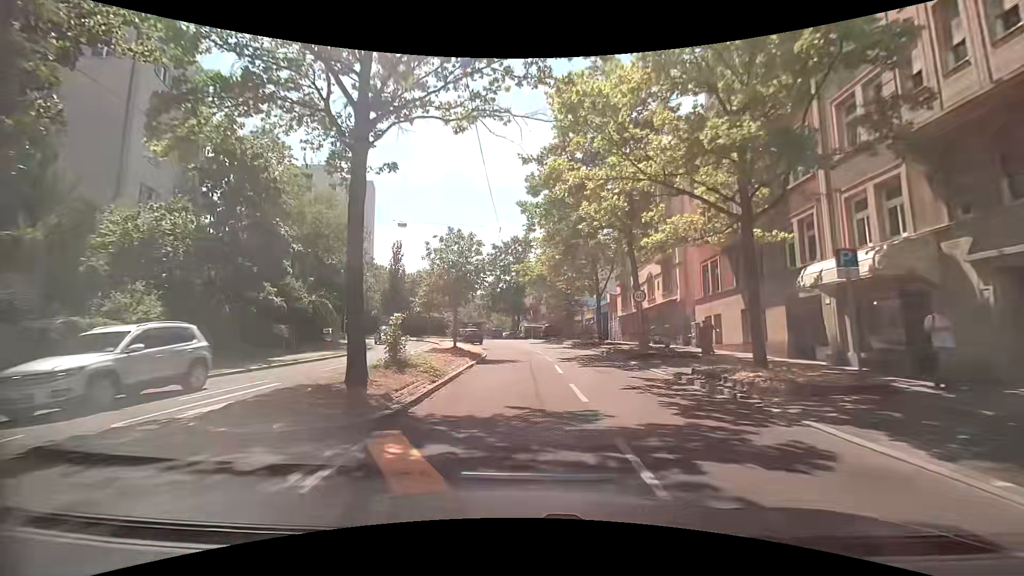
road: secondary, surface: asphalt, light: Day
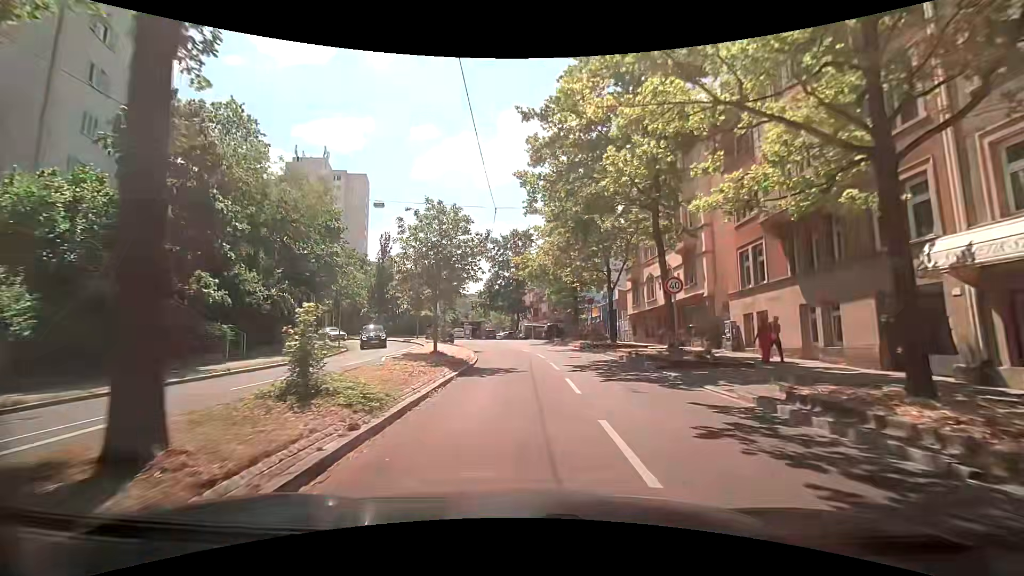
(0.0, +5.0) m; 0°
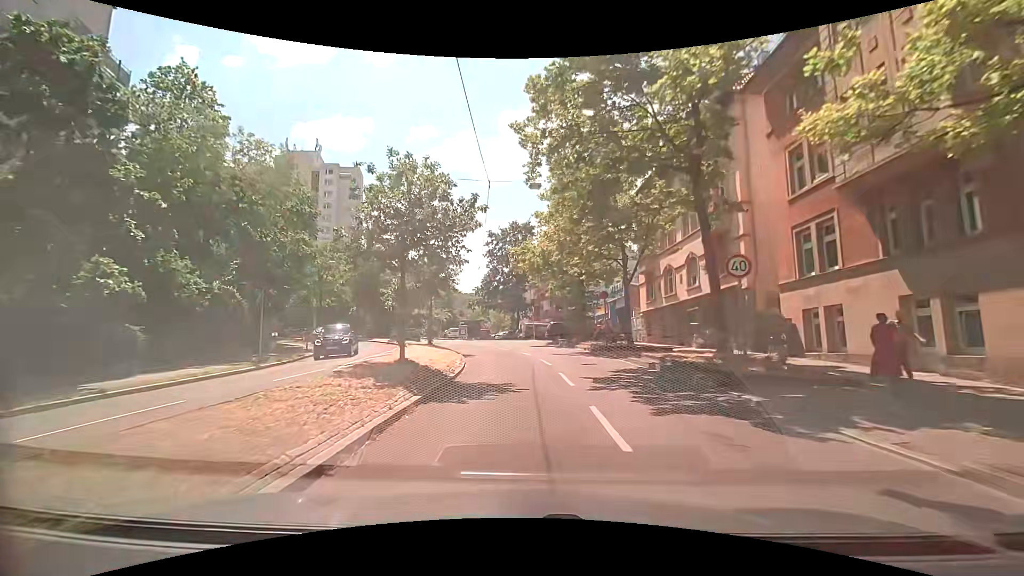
(+0.1, +4.9) m; 0°
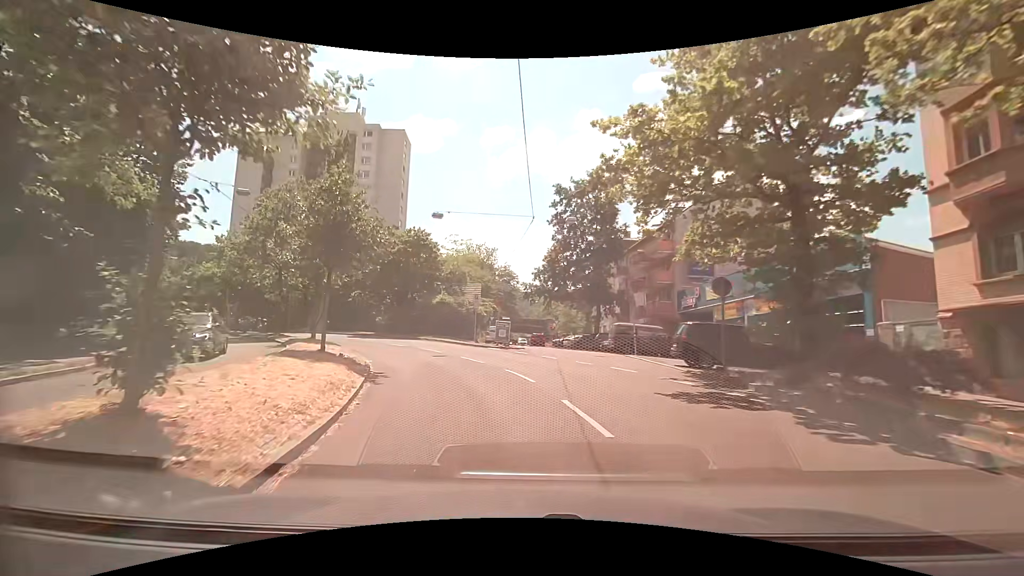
(-0.6, +23.6) m; -7°
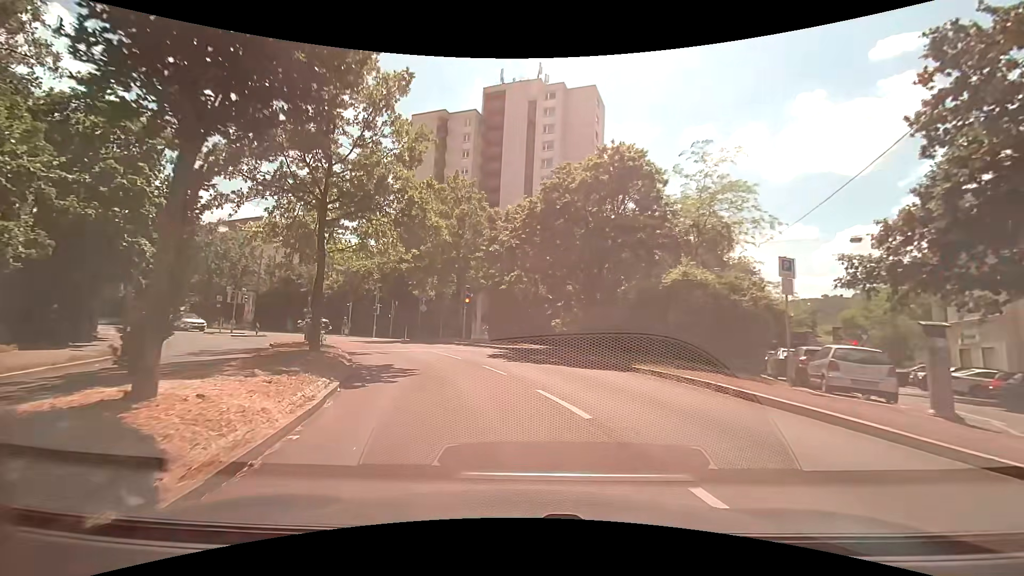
(-4.4, +22.2) m; -23°
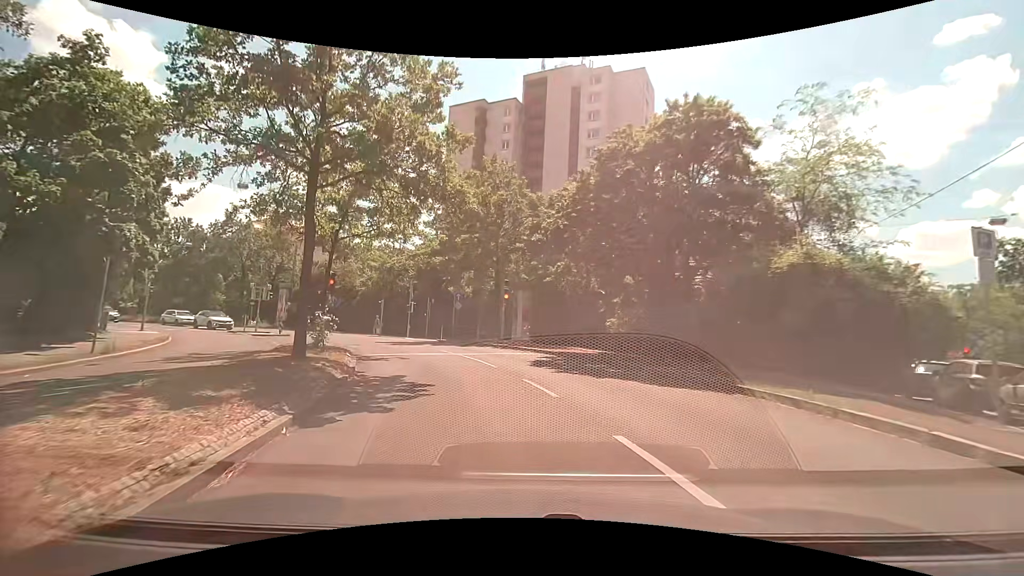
(-0.2, +4.2) m; -4°
(-1, +10) (-4, +19) (-8, +28) (-14, +37) (-21, +44) (-30, +49) (-39, +54) (-47, +59) (-56, +64) (-65, +69) m
